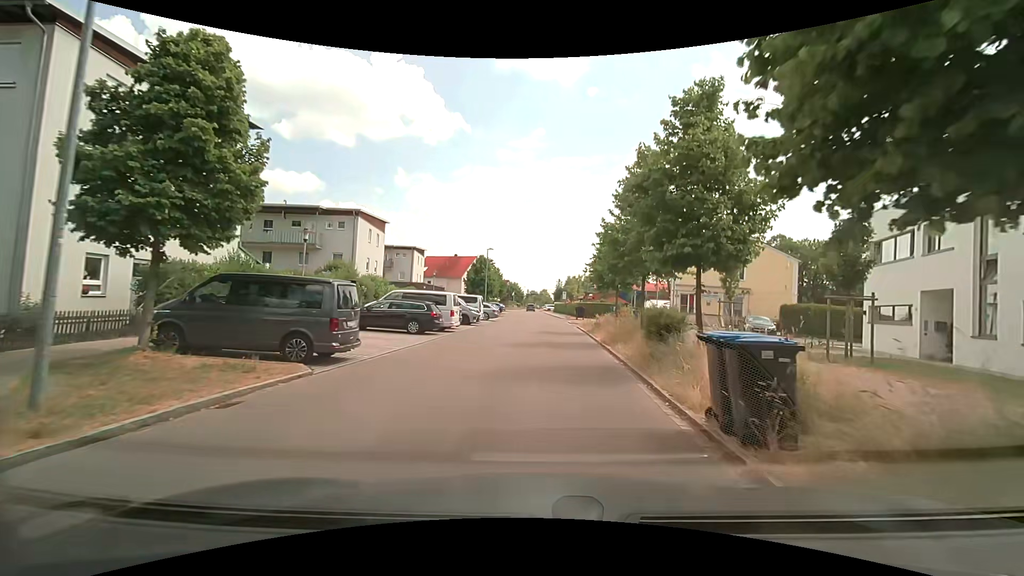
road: residential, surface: asphalt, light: Day
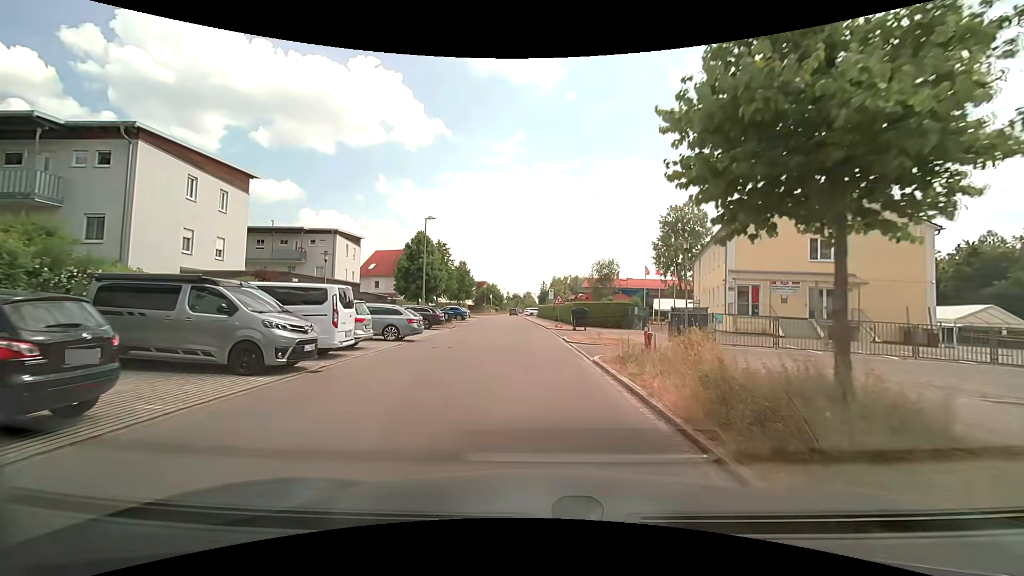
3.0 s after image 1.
(+0.9, +22.2) m; +1°
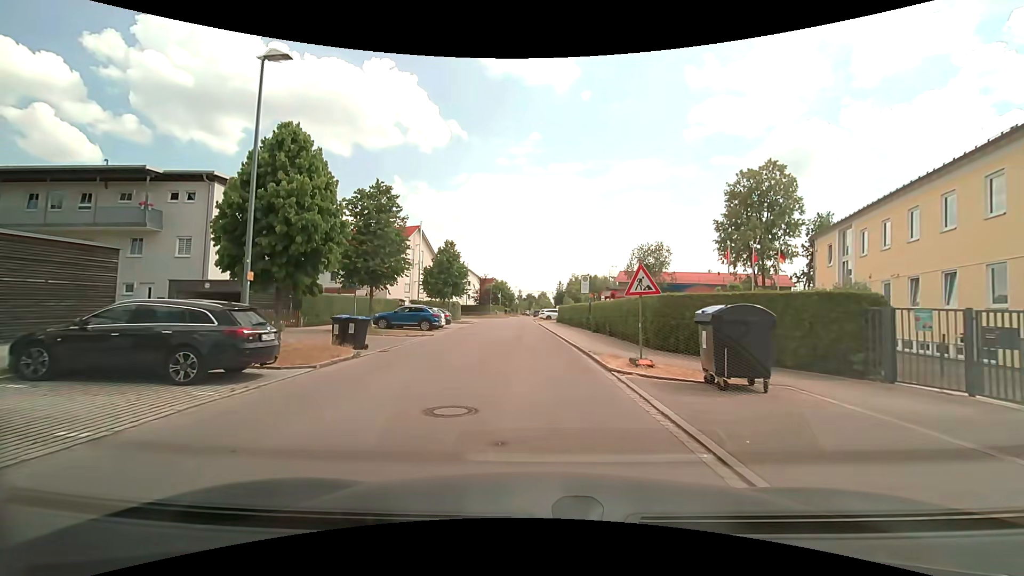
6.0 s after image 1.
(-0.4, +22.7) m; -2°
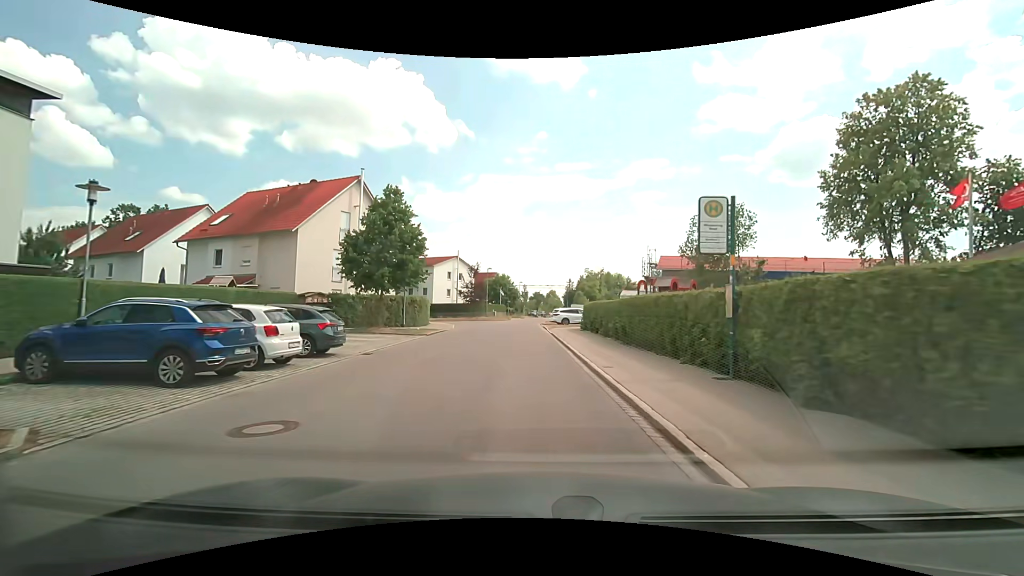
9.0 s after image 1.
(-0.1, +21.9) m; -1°
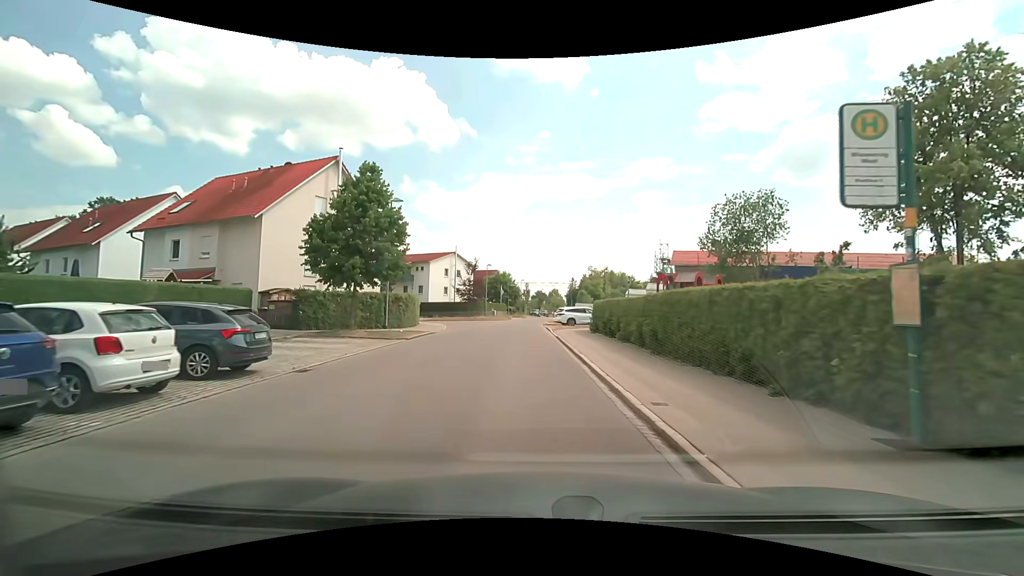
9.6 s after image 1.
(0.0, +4.5) m; 0°
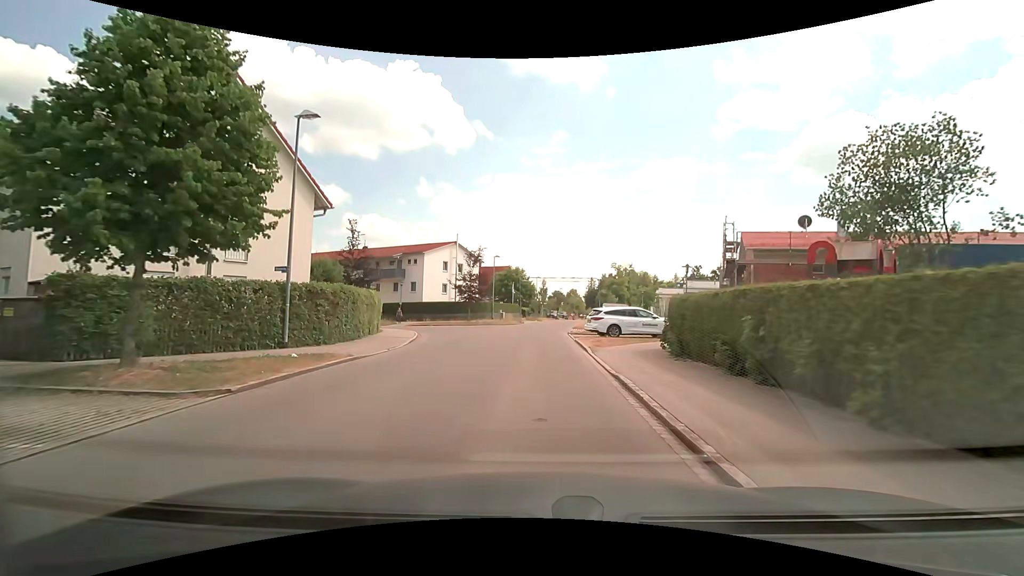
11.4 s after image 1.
(-0.3, +13.6) m; -2°
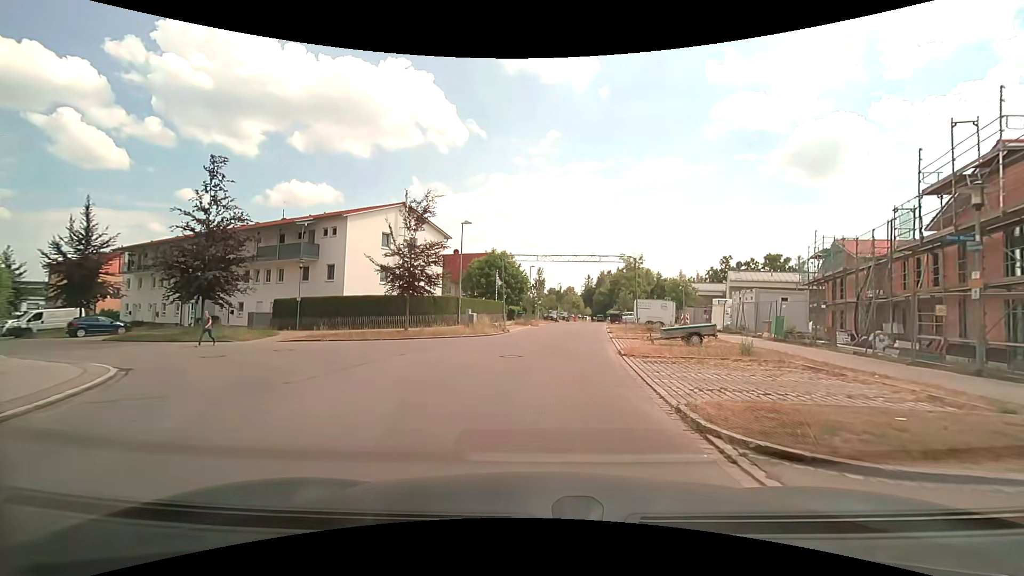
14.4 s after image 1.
(-0.1, +22.9) m; +1°
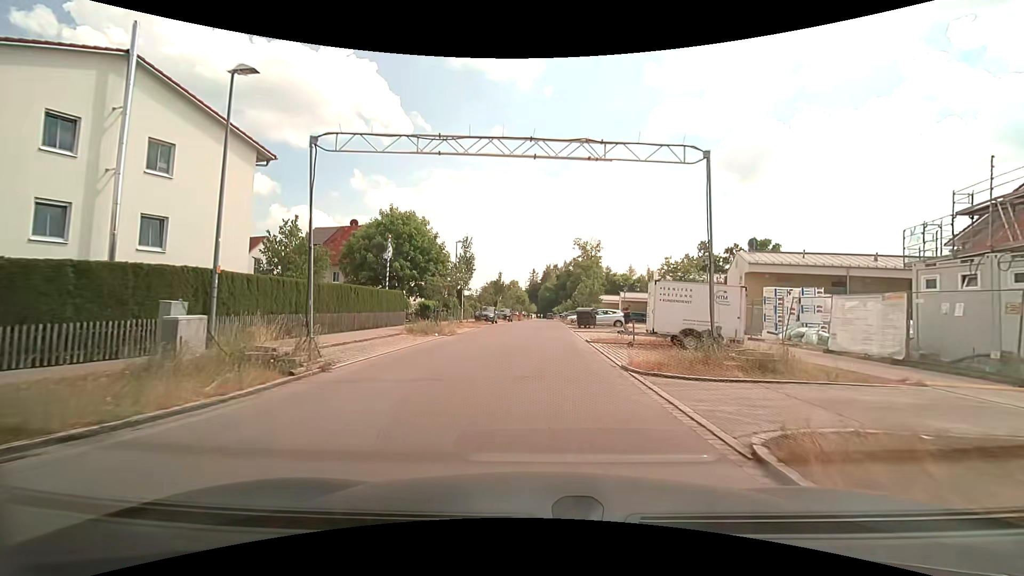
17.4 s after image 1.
(+1.0, +22.6) m; +6°
(0, +10) (0, +20) (+1, +30) (+1, +40) (+1, +50) (+2, +60) (+2, +70) (+2, +80) (+3, +90) (+3, +100) m
